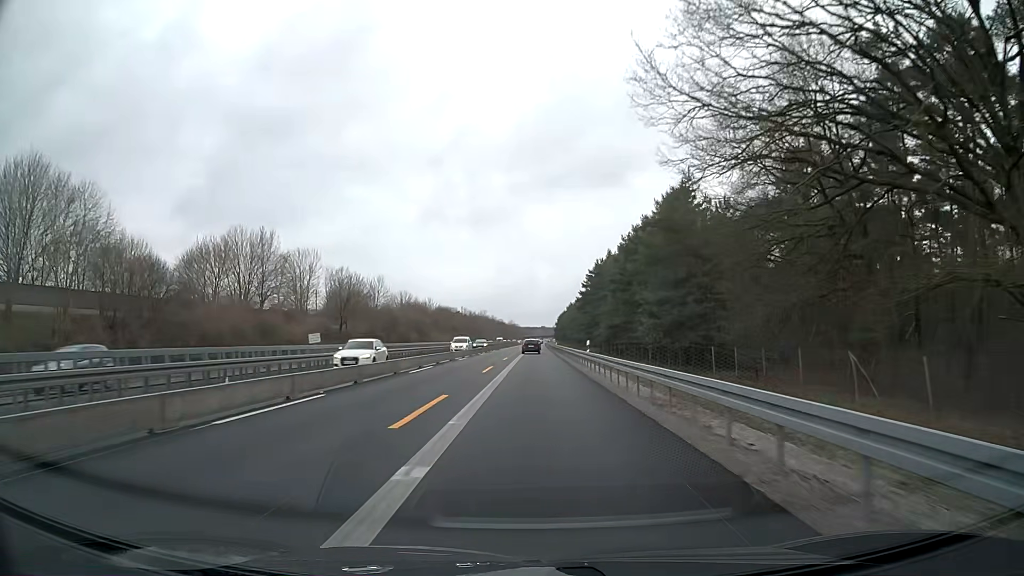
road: motorway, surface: asphalt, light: Day
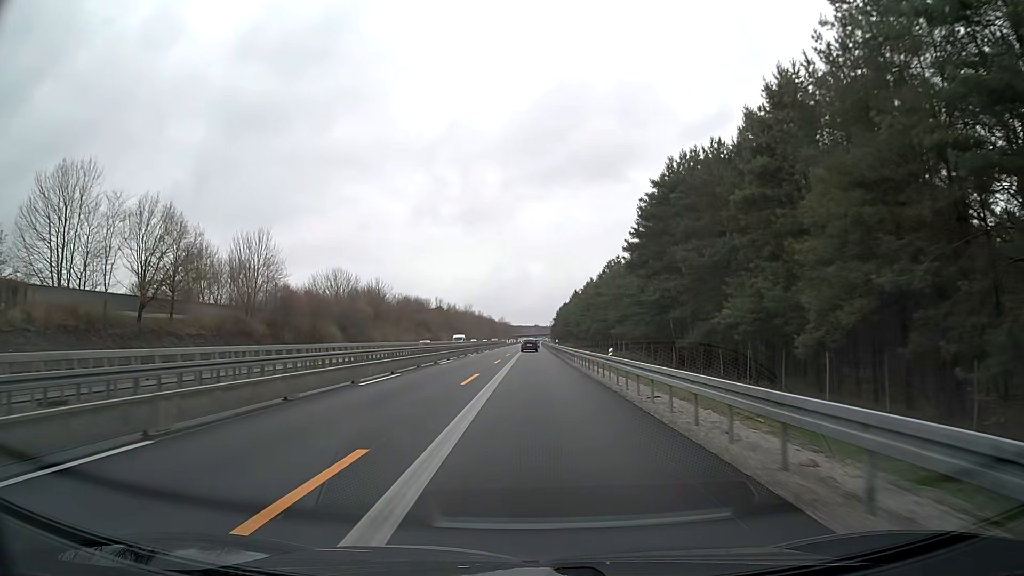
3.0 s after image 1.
(+0.4, +61.9) m; +1°
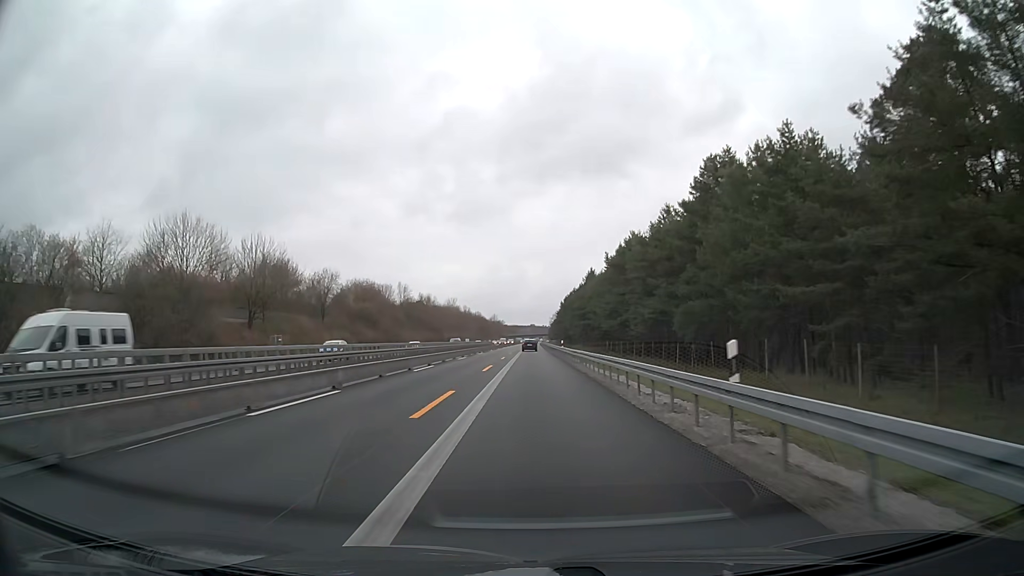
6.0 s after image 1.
(+0.1, +62.4) m; +1°
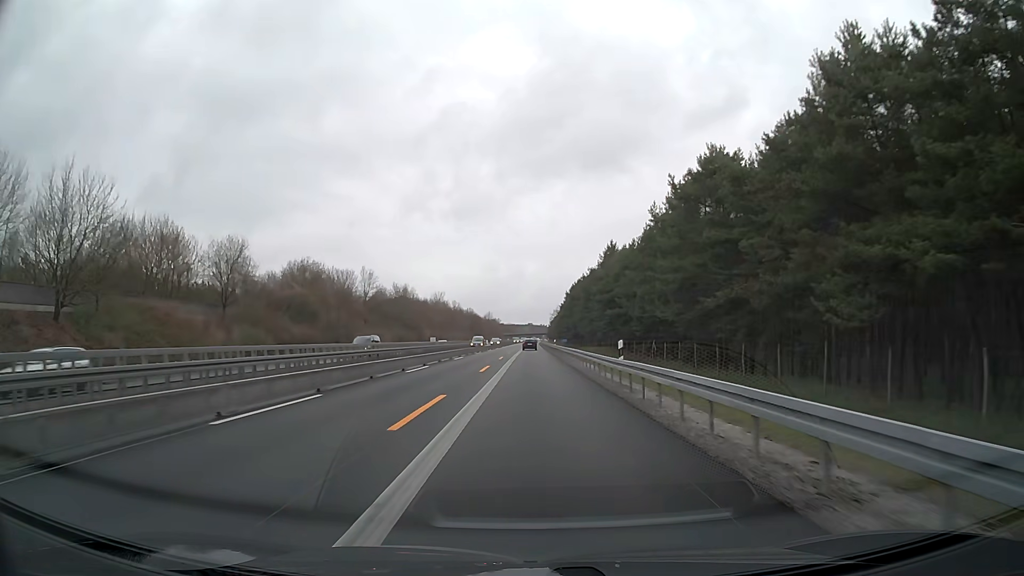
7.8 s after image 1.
(-0.1, +37.5) m; 0°
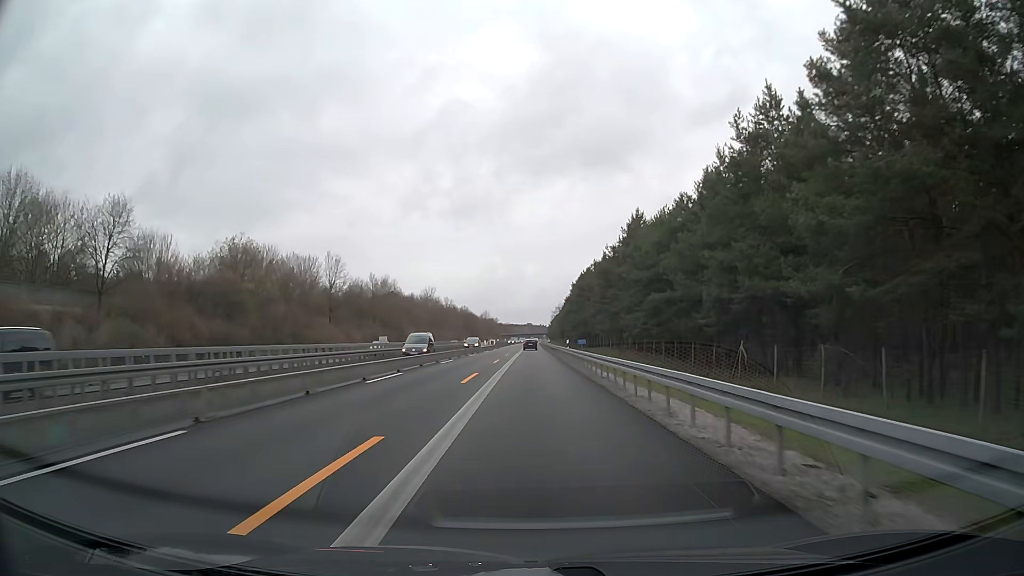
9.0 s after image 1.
(0.0, +25.0) m; 0°
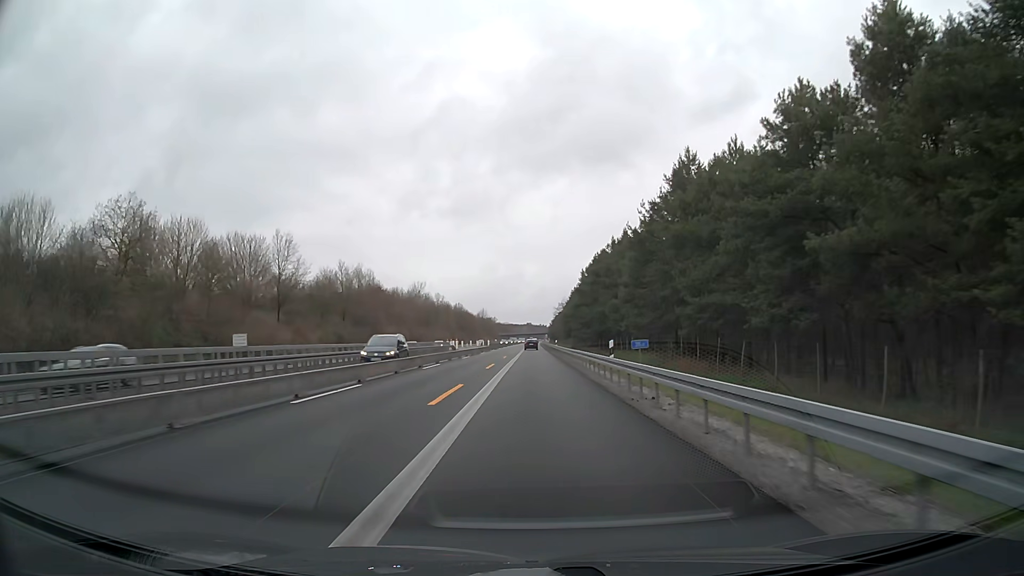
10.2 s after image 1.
(0.0, +25.0) m; 0°
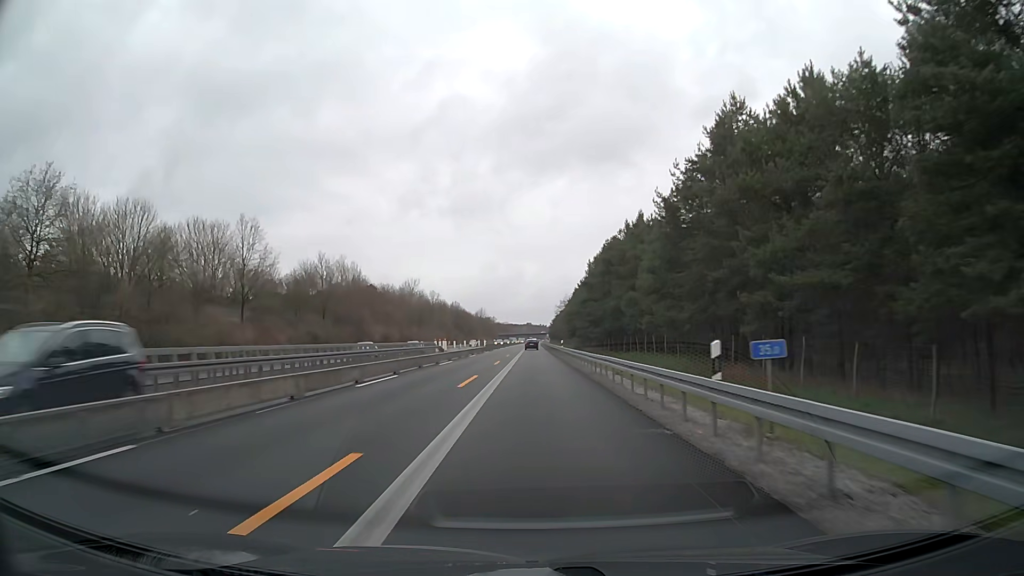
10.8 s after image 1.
(0.0, +12.5) m; 0°
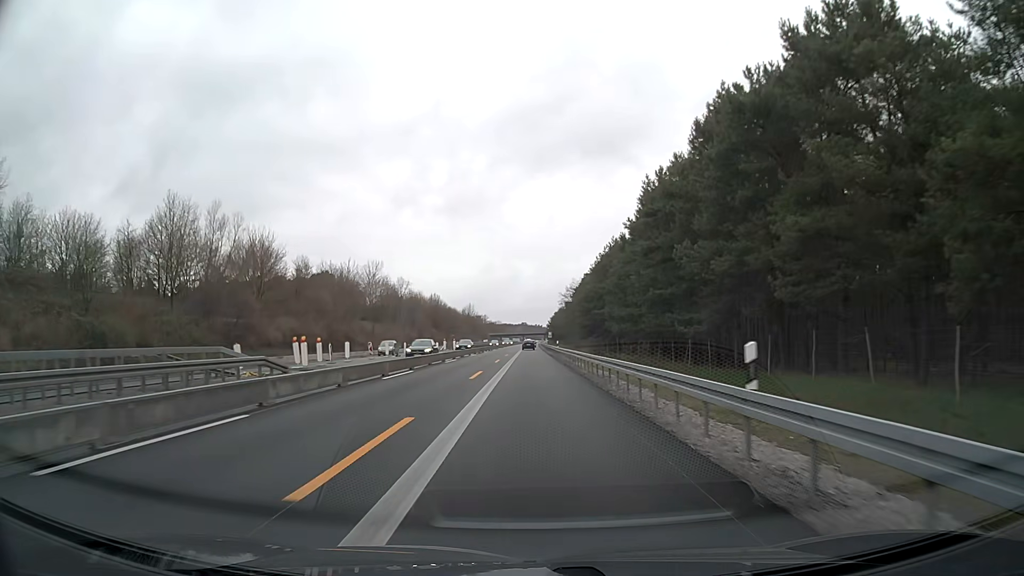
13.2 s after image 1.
(0.0, +50.1) m; 0°
(0, +10) (0, +20) (0, +30) (0, +40) (0, +50) (0, +60) (0, +70) (0, +80) (0, +90) (0, +100) m
